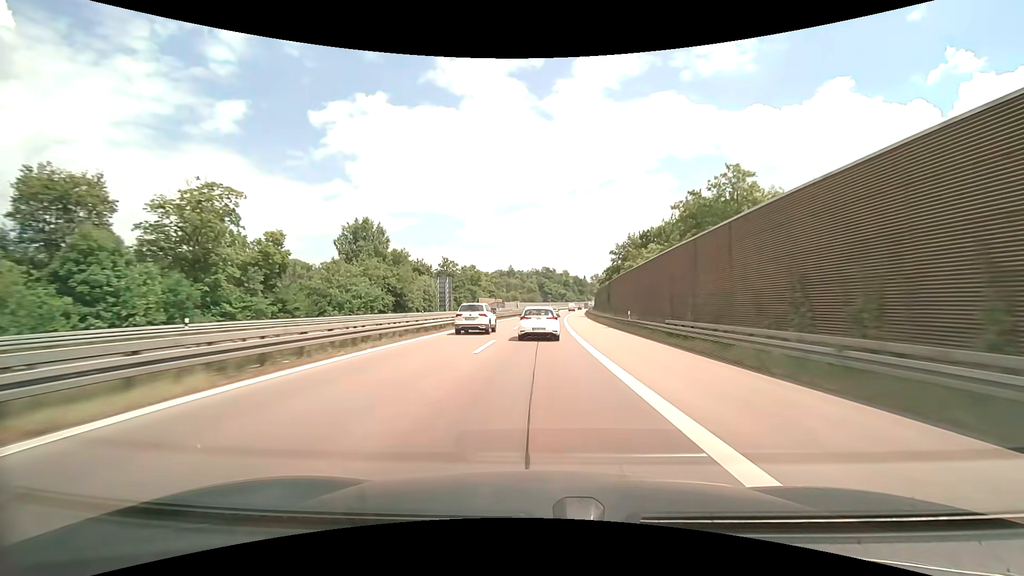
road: motorway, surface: asphalt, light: Day
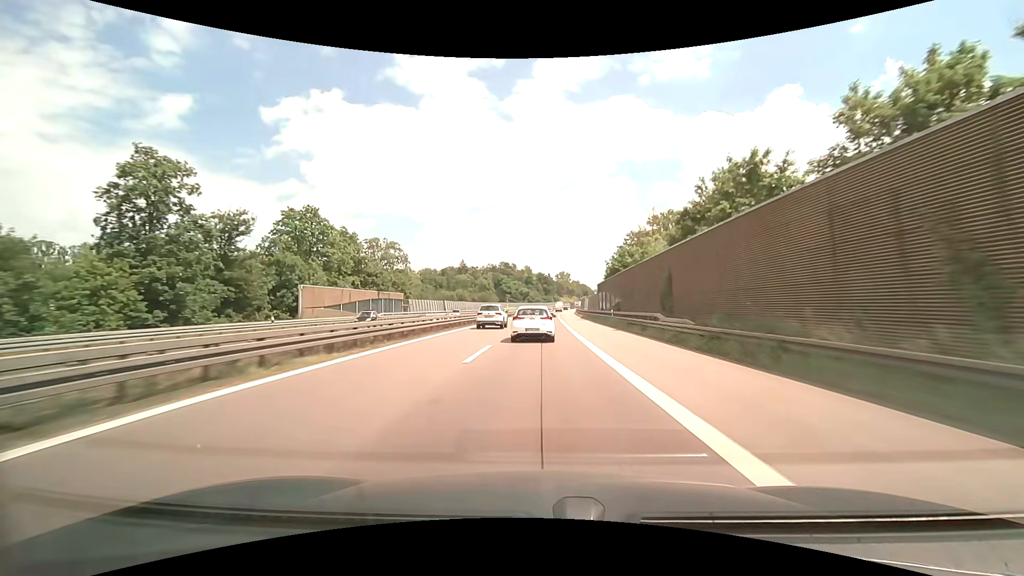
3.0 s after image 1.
(+3.4, +92.8) m; +4°
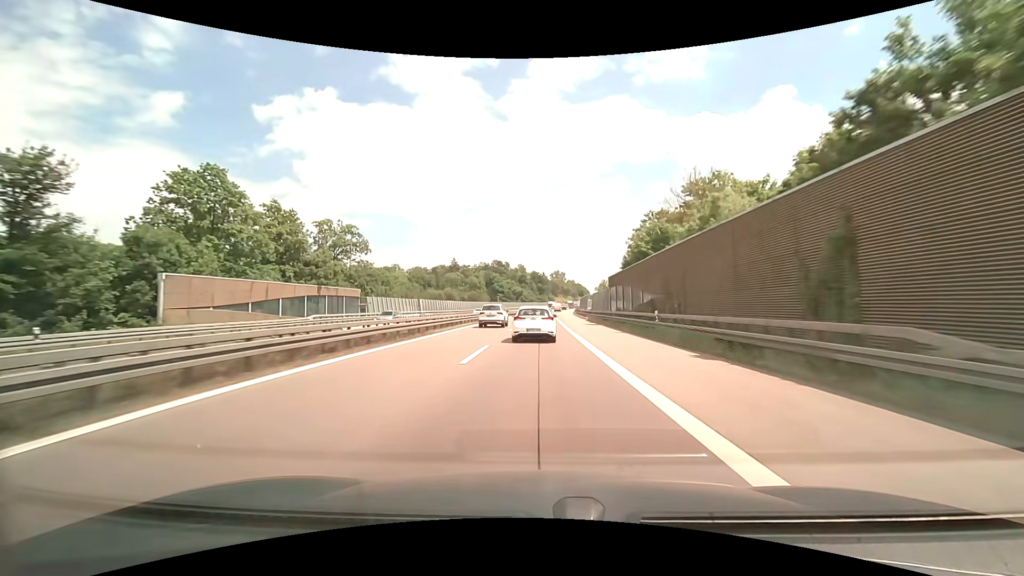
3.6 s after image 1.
(+0.1, +18.4) m; +1°
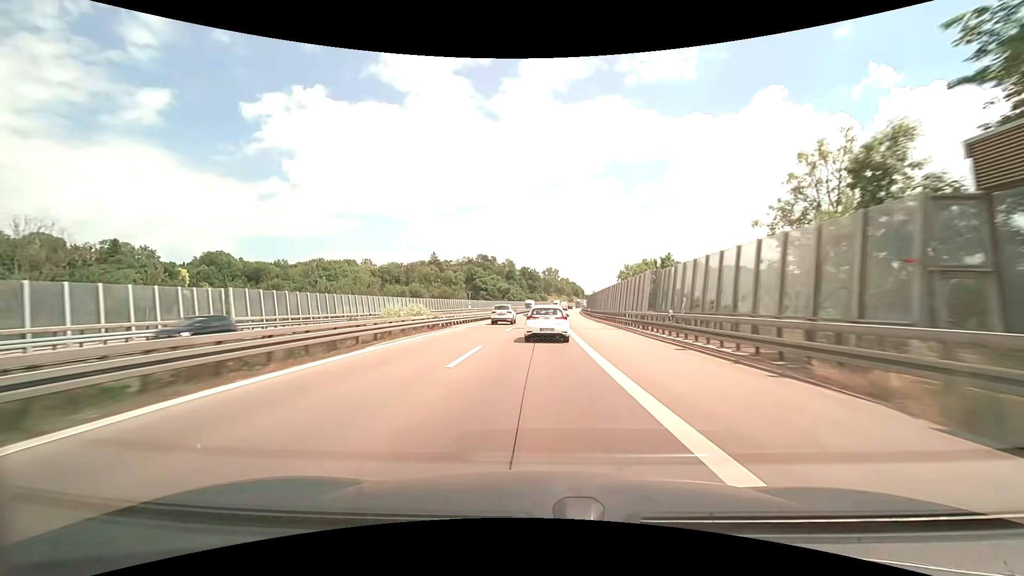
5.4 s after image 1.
(+0.7, +54.8) m; +1°
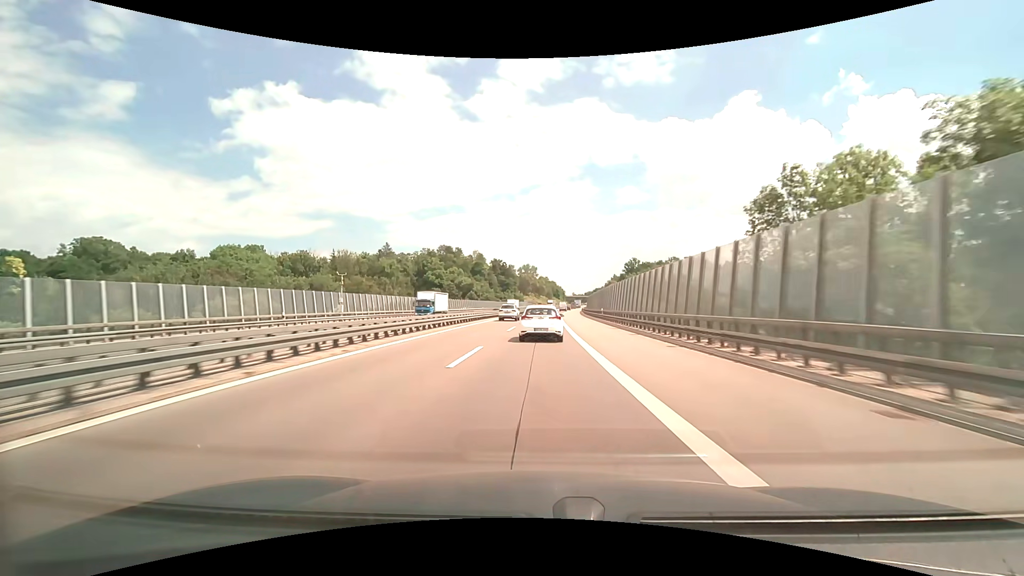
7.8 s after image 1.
(+1.6, +72.0) m; +3°
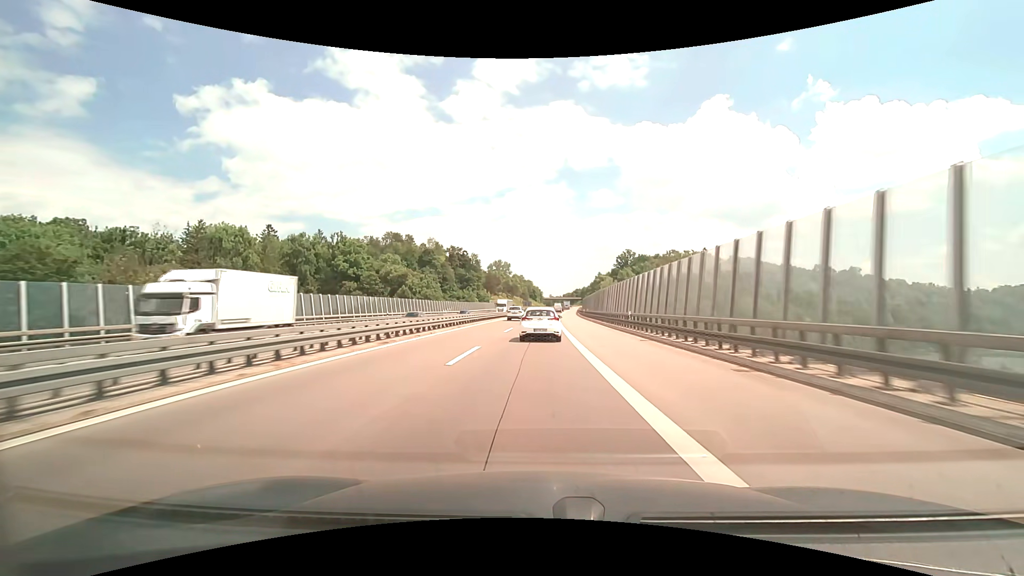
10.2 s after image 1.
(+1.6, +71.1) m; +3°
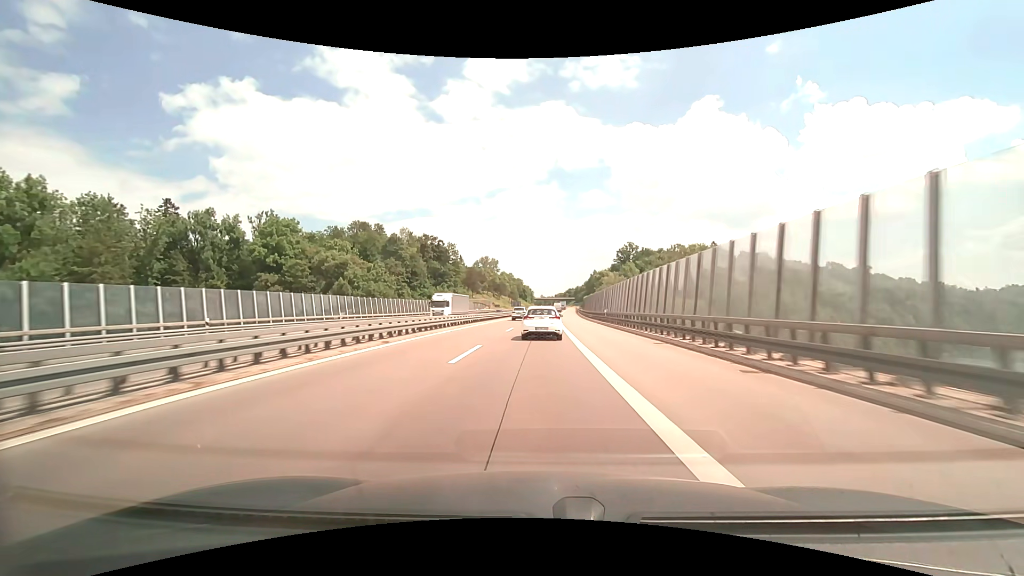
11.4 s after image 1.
(+0.4, +35.7) m; +1°
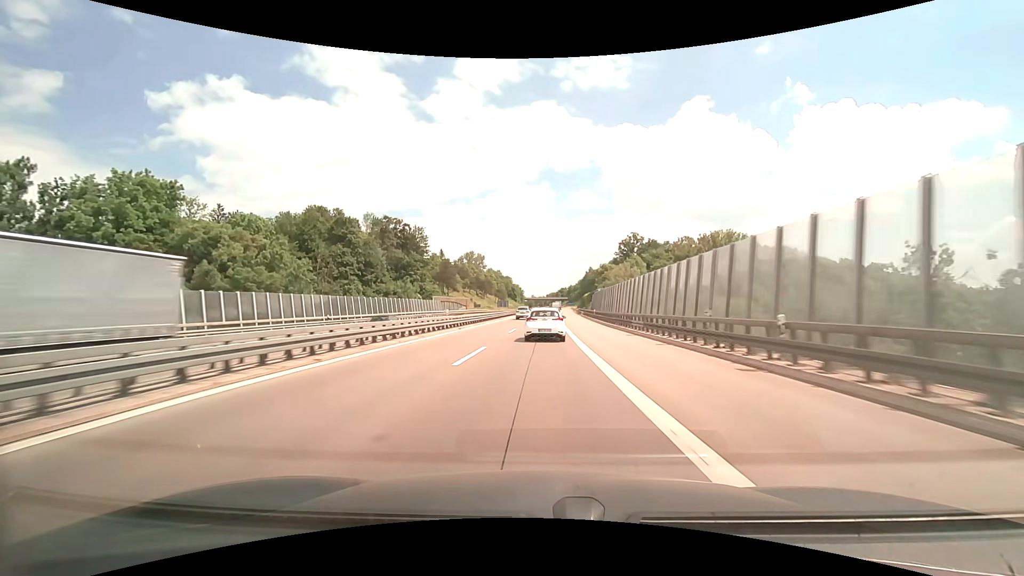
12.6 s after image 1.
(+0.3, +35.9) m; +1°
(0, +10) (0, +20) (0, +30) (0, +40) (+1, +50) (+1, +60) (+1, +70) (+2, +80) (+2, +90) (+3, +100) m
